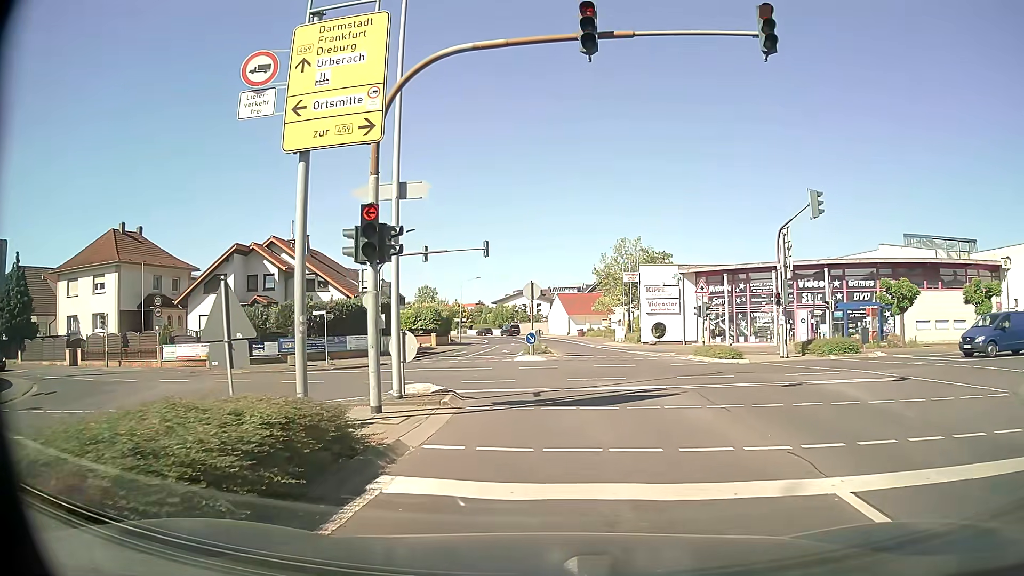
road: secondary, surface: asphalt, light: Day
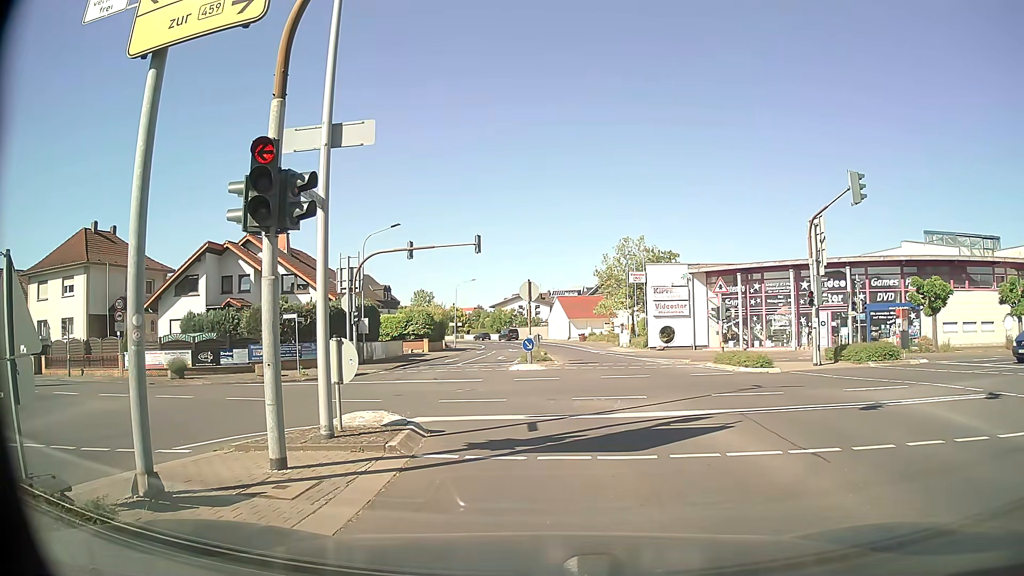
(0.0, +3.7) m; 0°
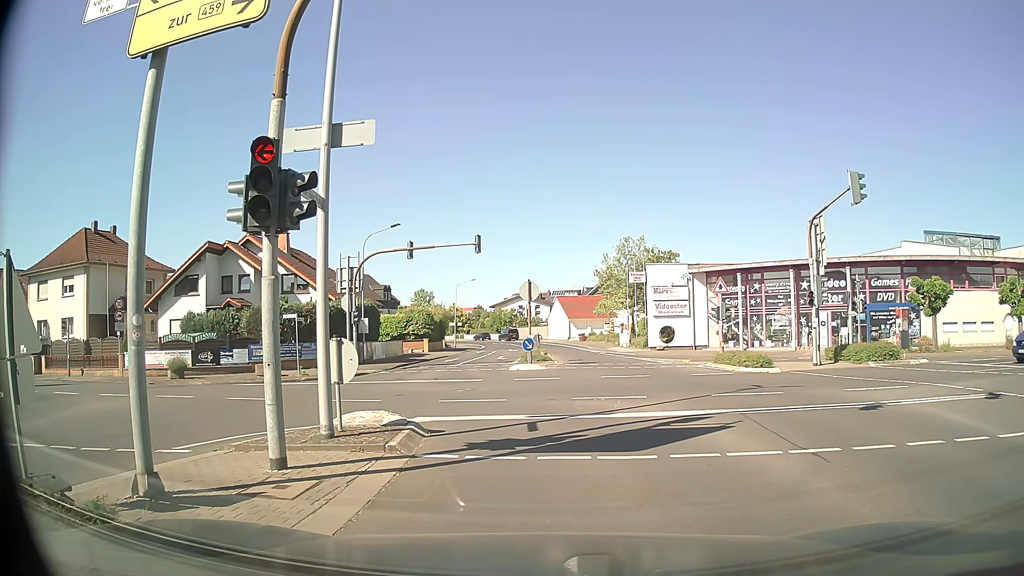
(0.0, 0.0) m; 0°
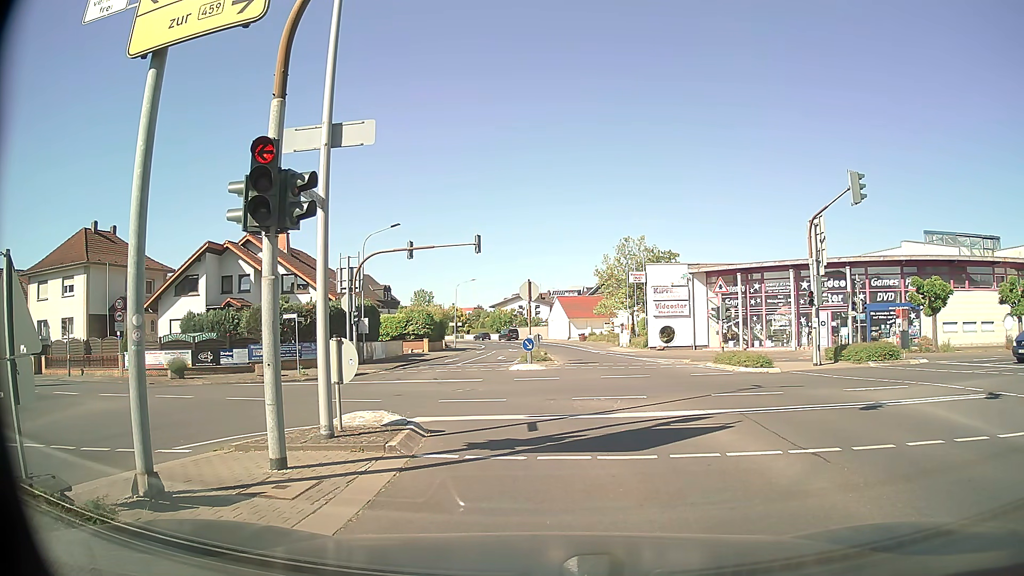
(0.0, 0.0) m; 0°
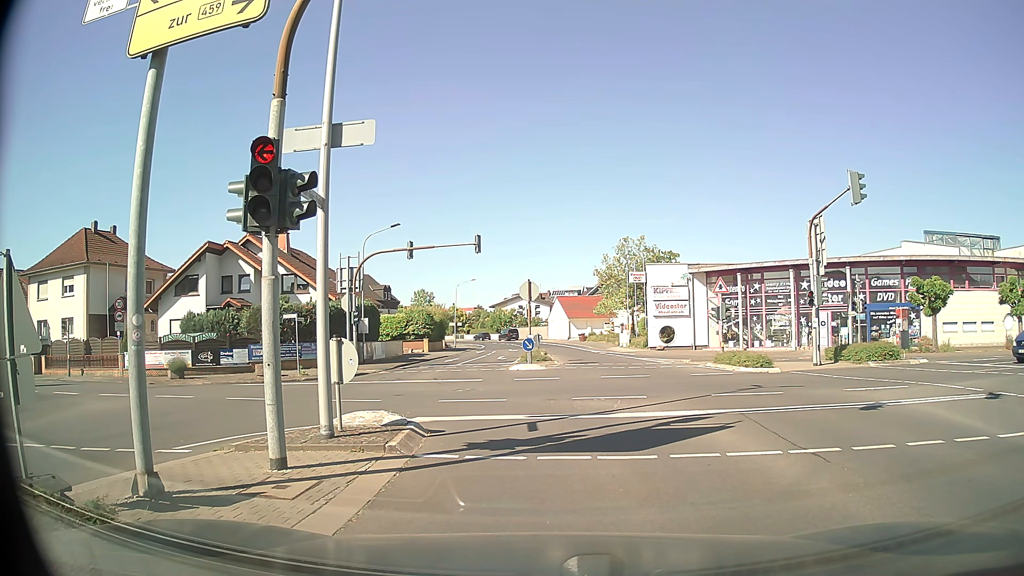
(0.0, 0.0) m; 0°
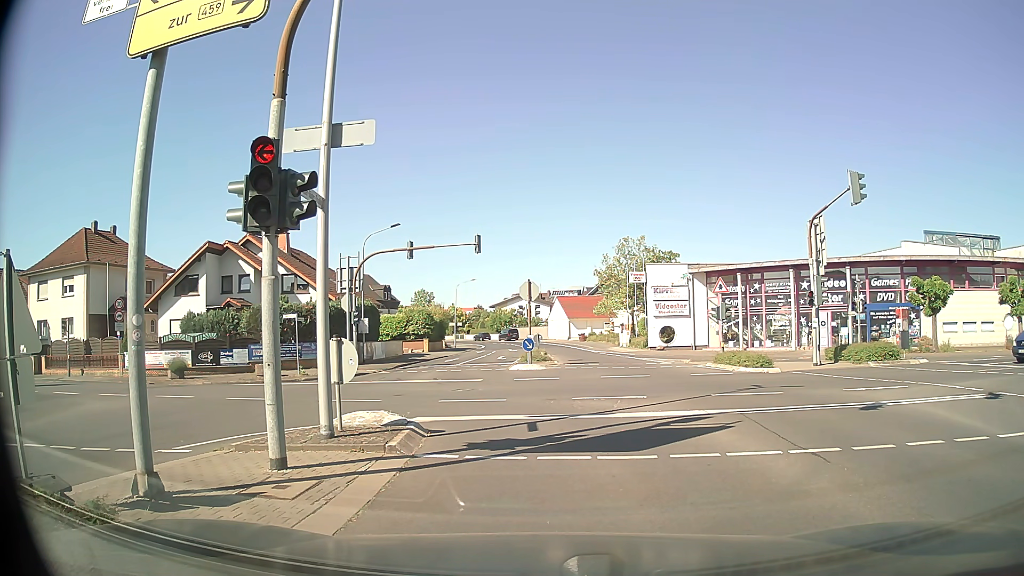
(0.0, 0.0) m; 0°
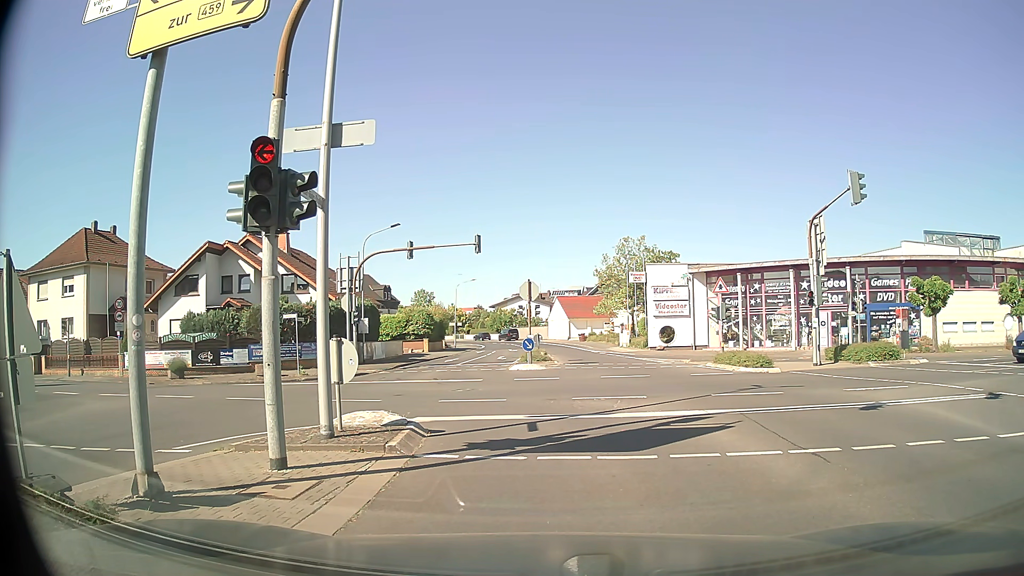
(0.0, 0.0) m; 0°
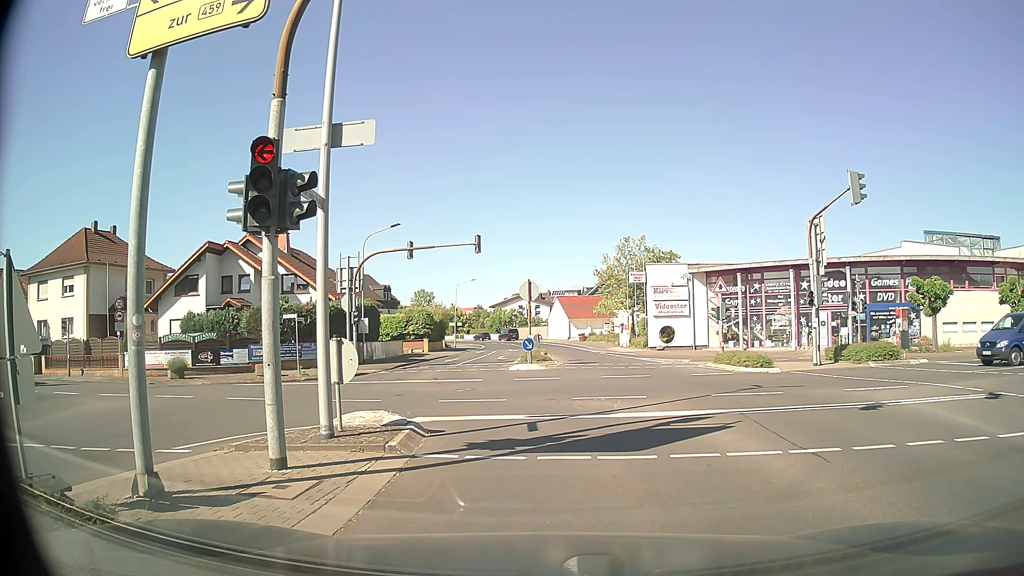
(0.0, 0.0) m; 0°
